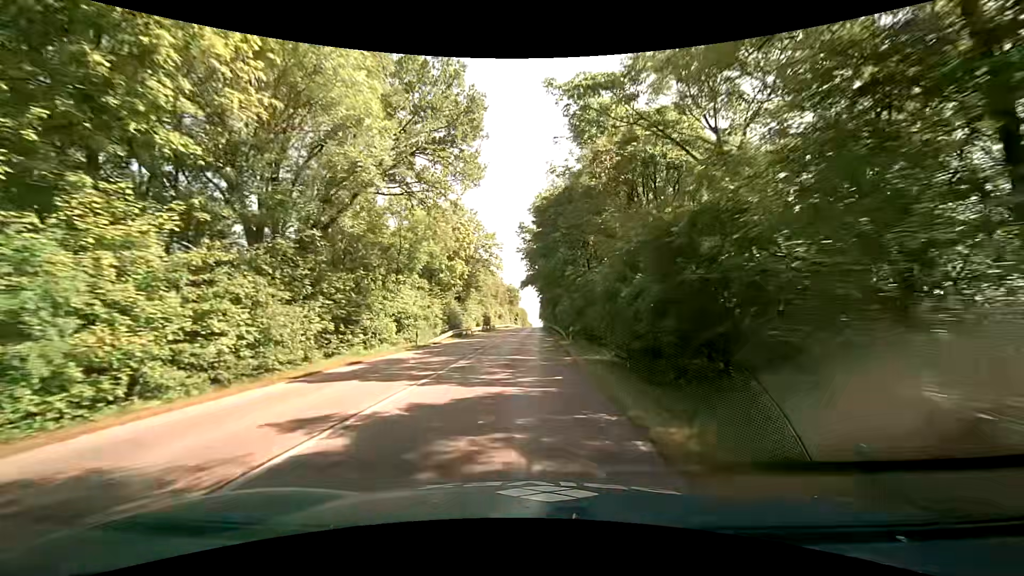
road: tertiary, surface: asphalt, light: Day
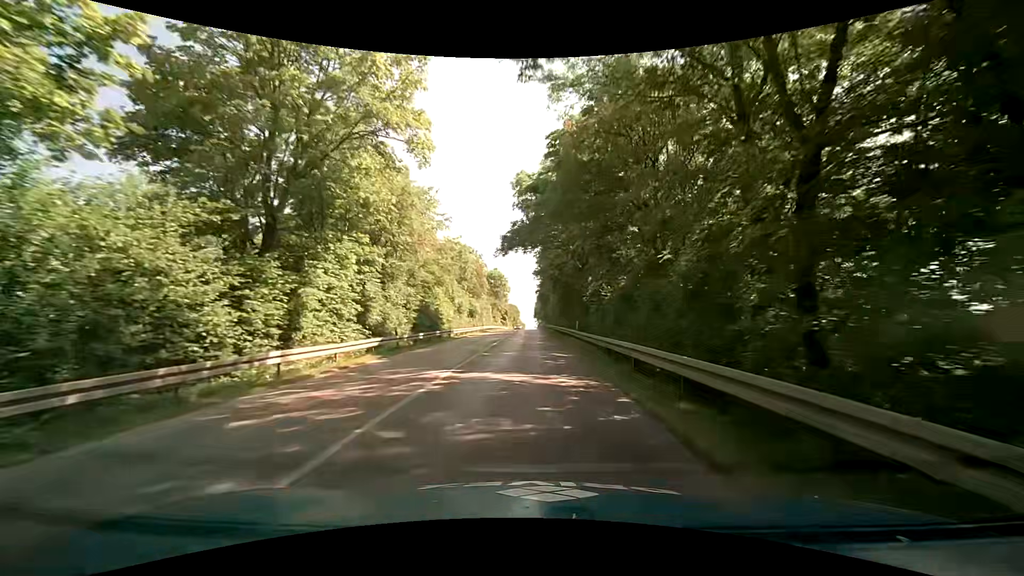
(+0.2, +42.6) m; +1°
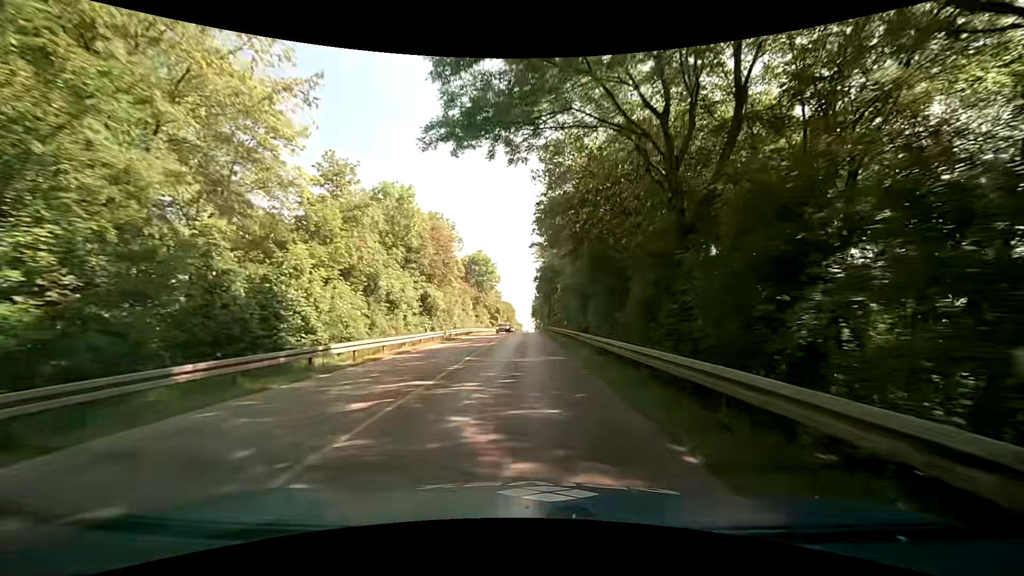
(+0.2, +26.1) m; +1°
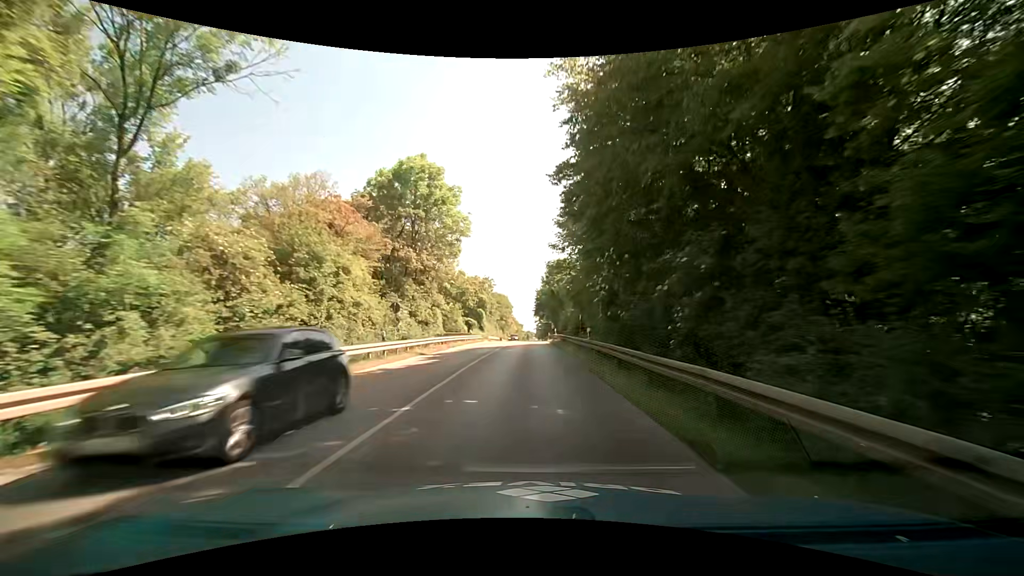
(-0.1, +43.8) m; -1°
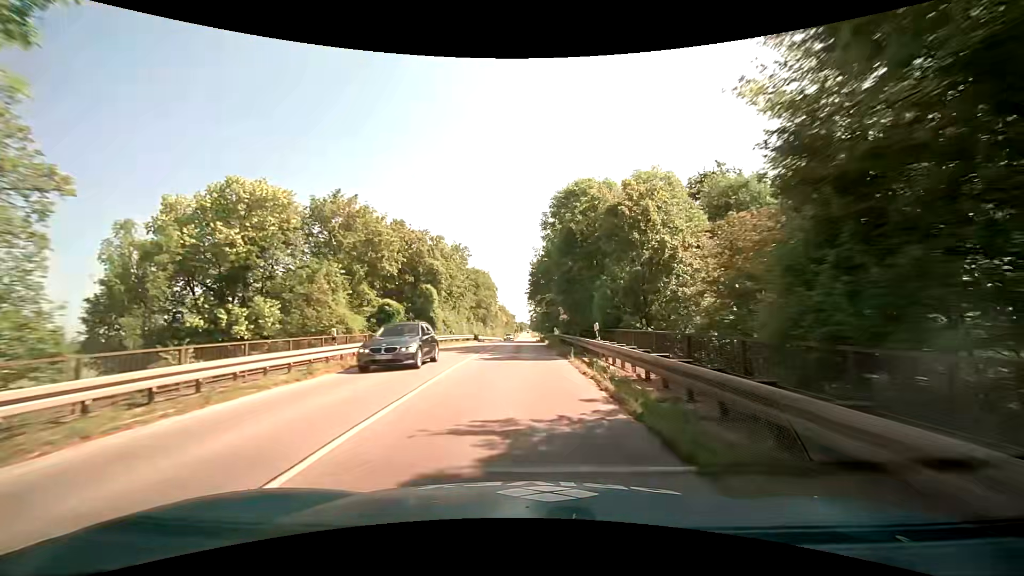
(+0.7, +35.3) m; +3°
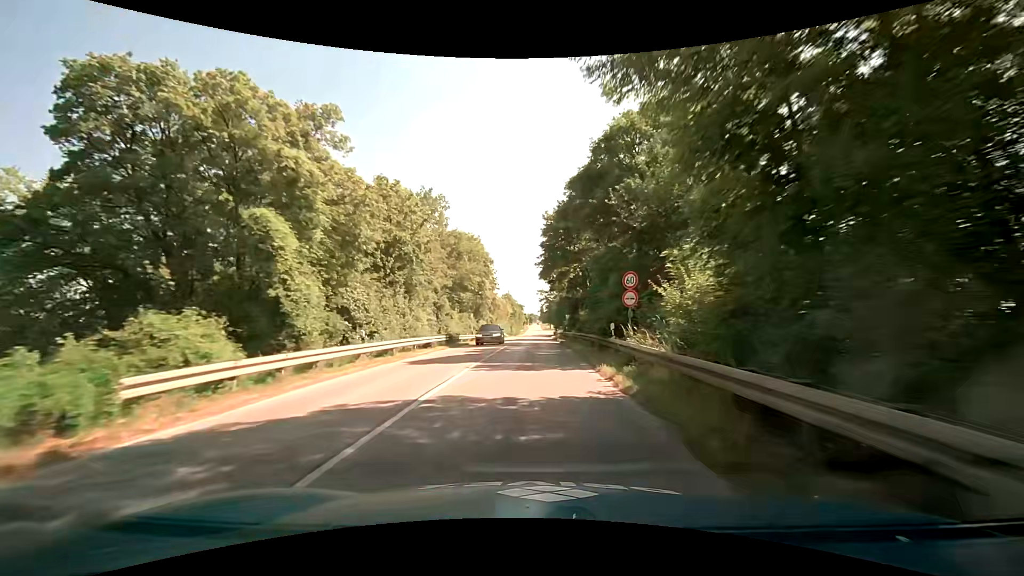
(-0.9, +26.7) m; -2°
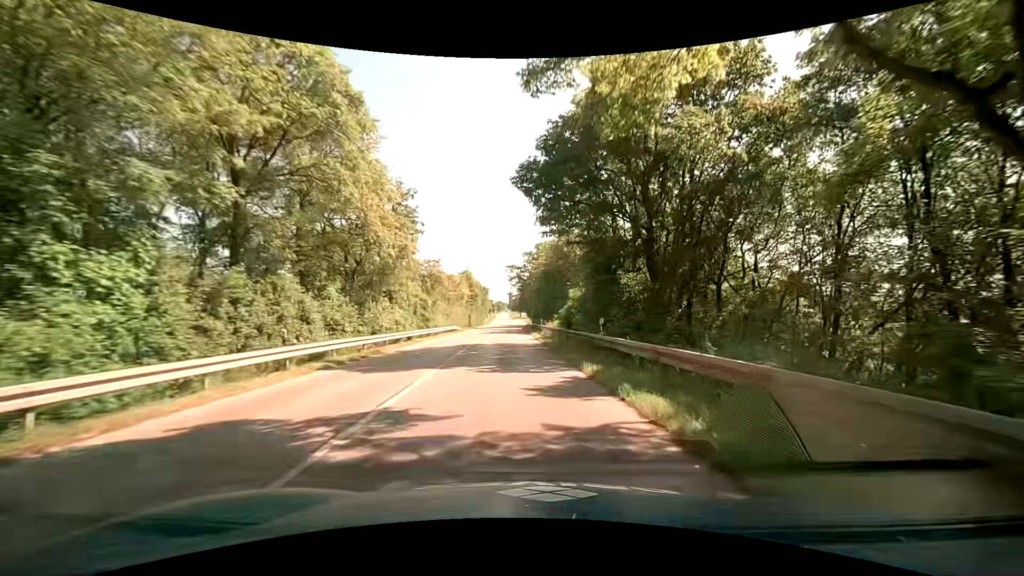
(+0.2, +35.6) m; +3°
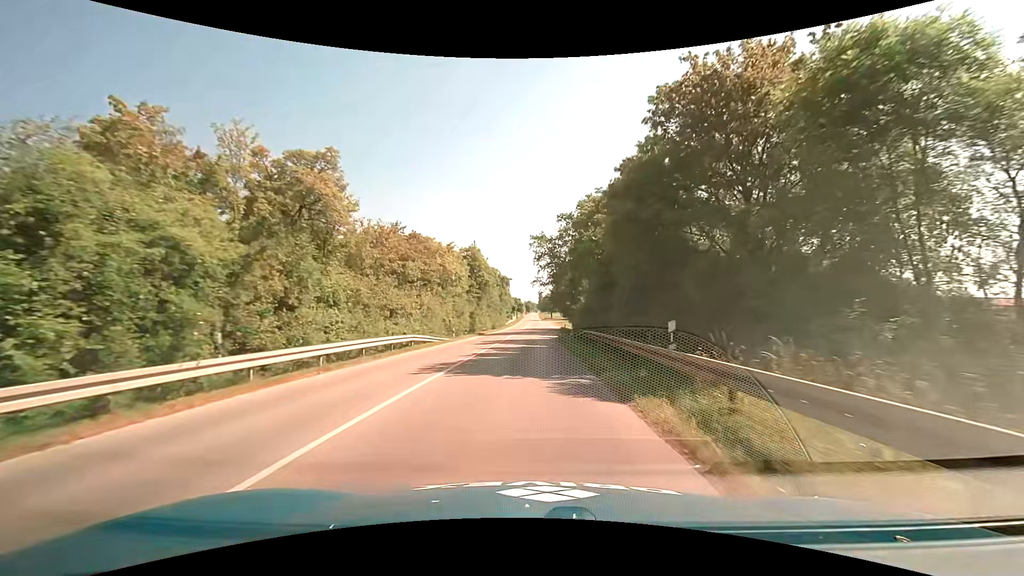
(-0.5, +34.9) m; -2°
(0, +10) (0, +20) (0, +30) (0, +40) (0, +50) (0, +60) (0, +70) (0, +80) (0, +90) (0, +100) m
